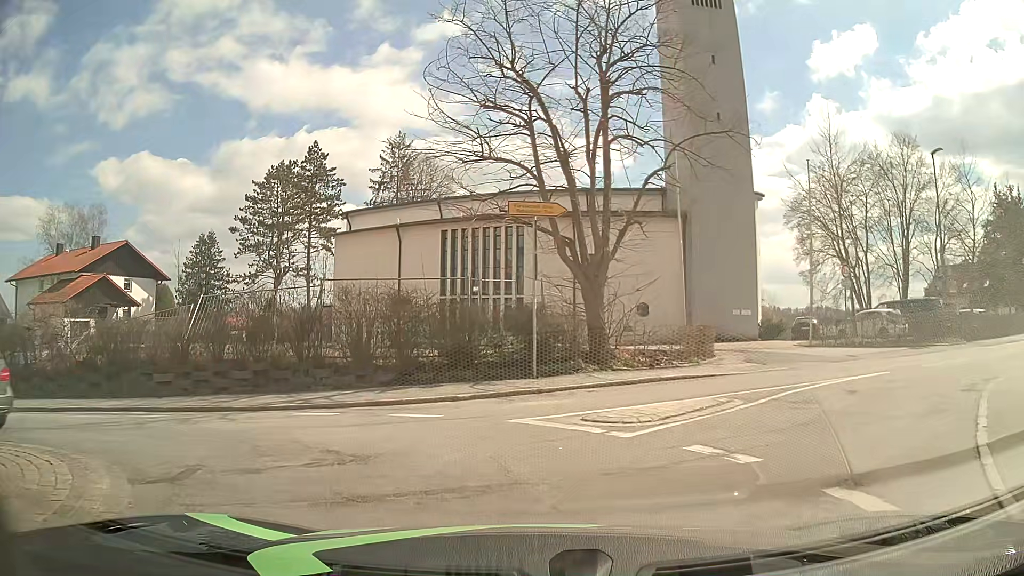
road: tertiary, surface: asphalt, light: Day
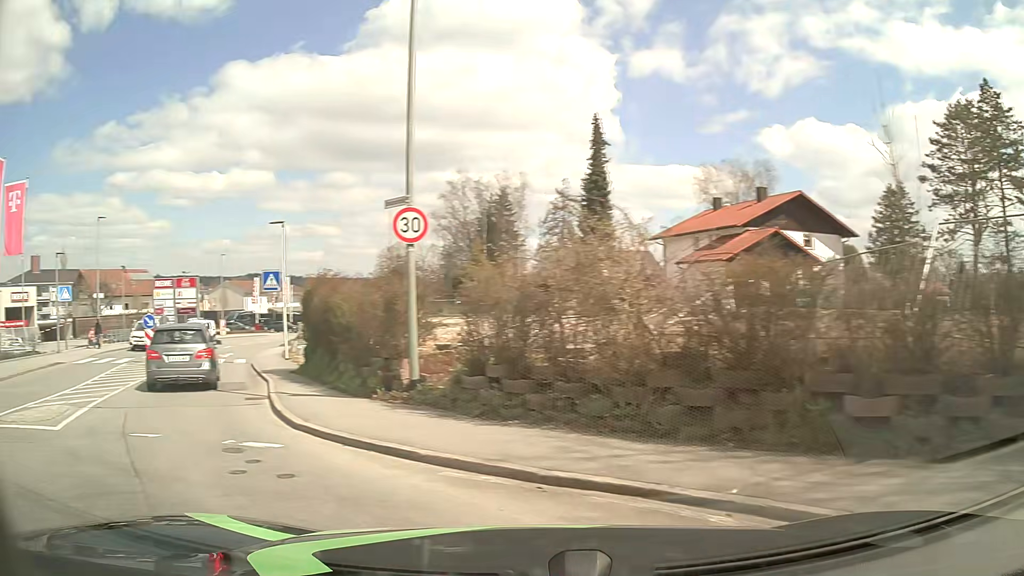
(-3.3, +8.6) m; -57°
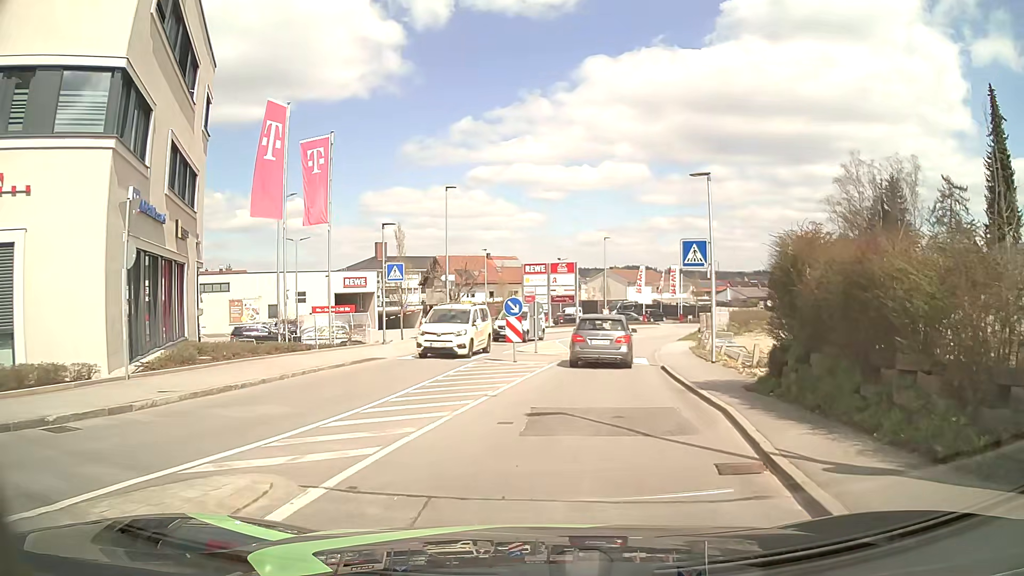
(-3.3, +6.8) m; -35°
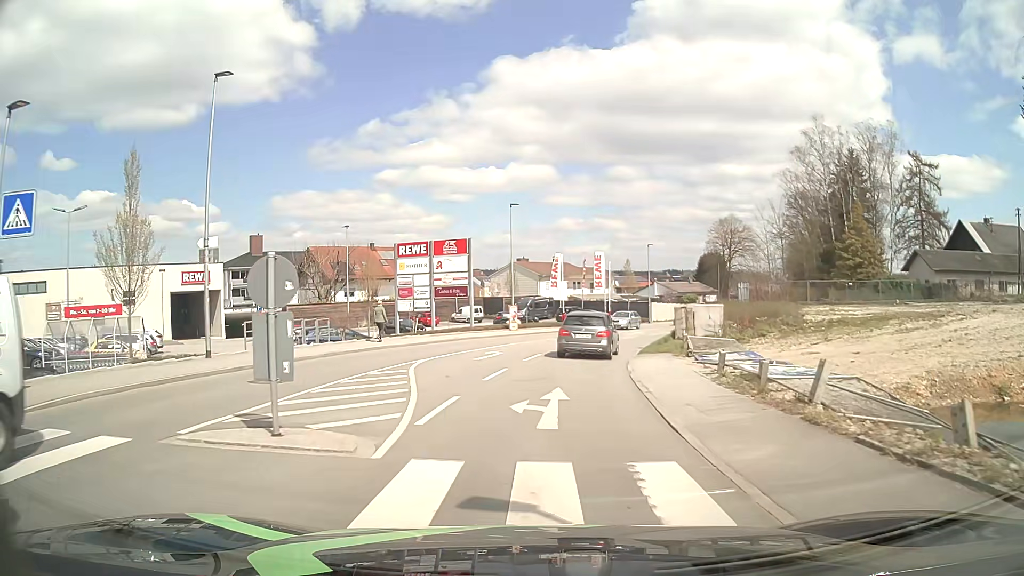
(+2.0, +18.6) m; +8°
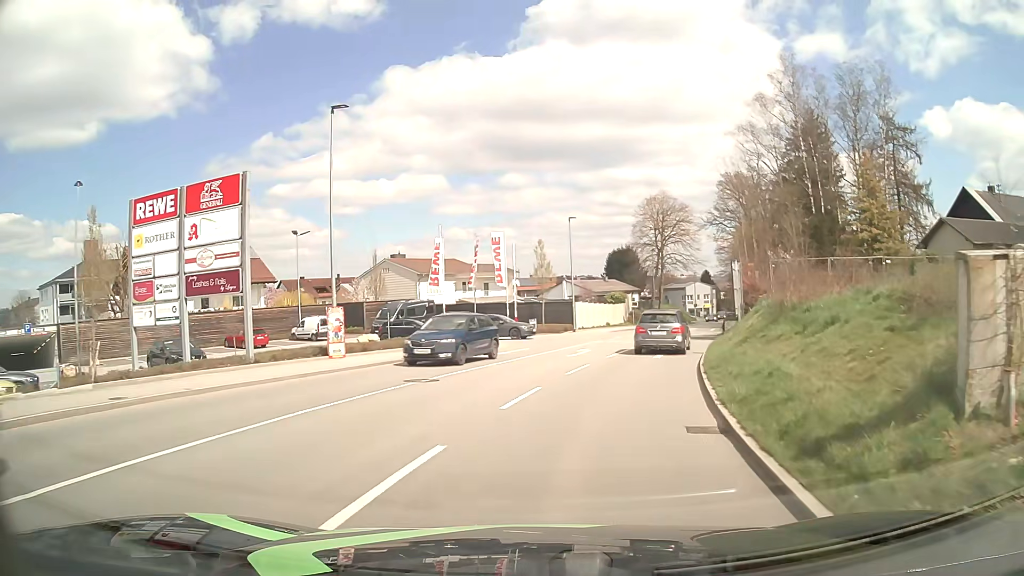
(+1.4, +22.2) m; +10°
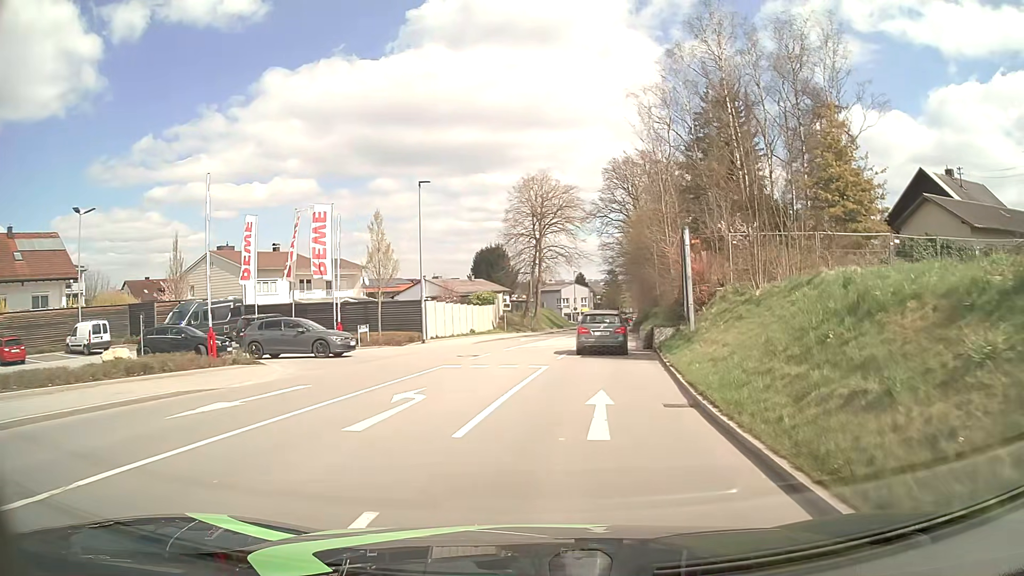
(+1.3, +14.1) m; +11°
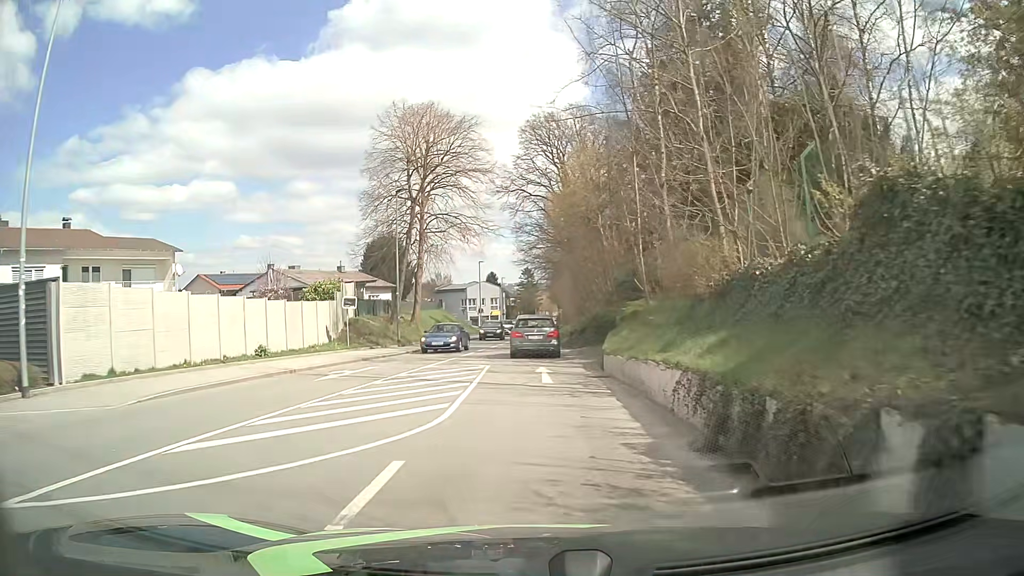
(+2.2, +23.3) m; +7°
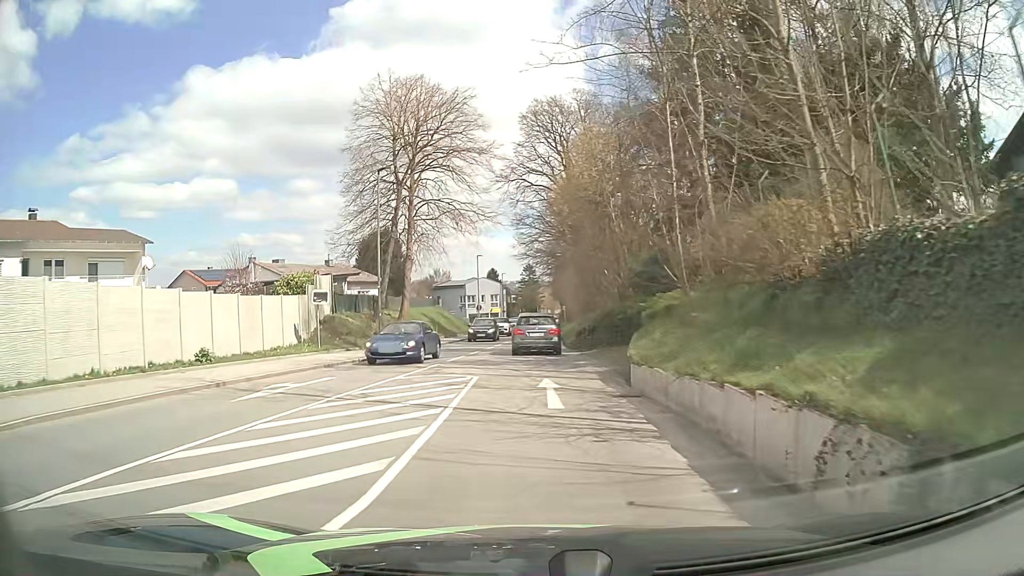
(0.0, +4.6) m; 0°
